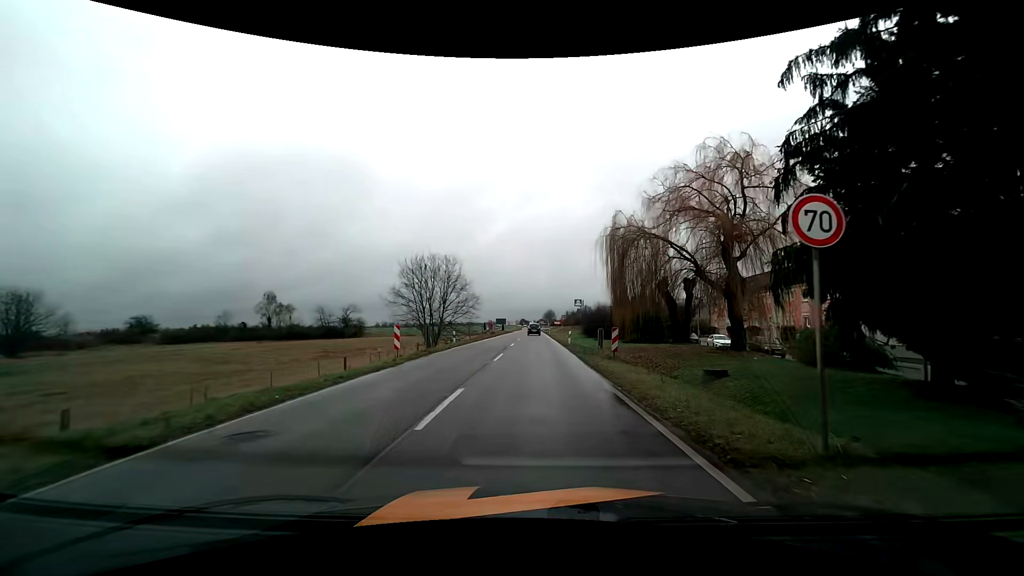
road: tertiary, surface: asphalt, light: Day
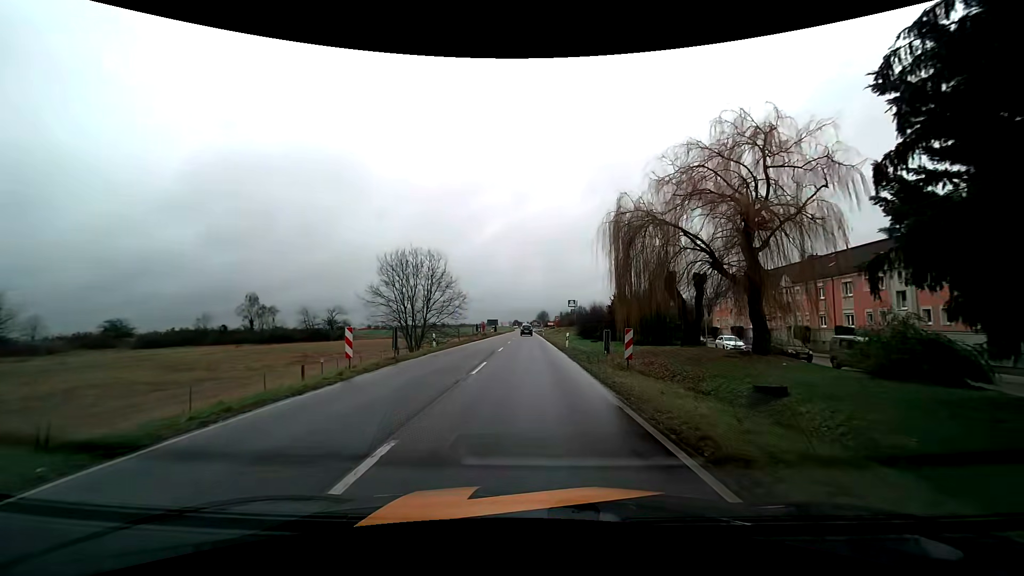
(+0.2, +4.8) m; +2°
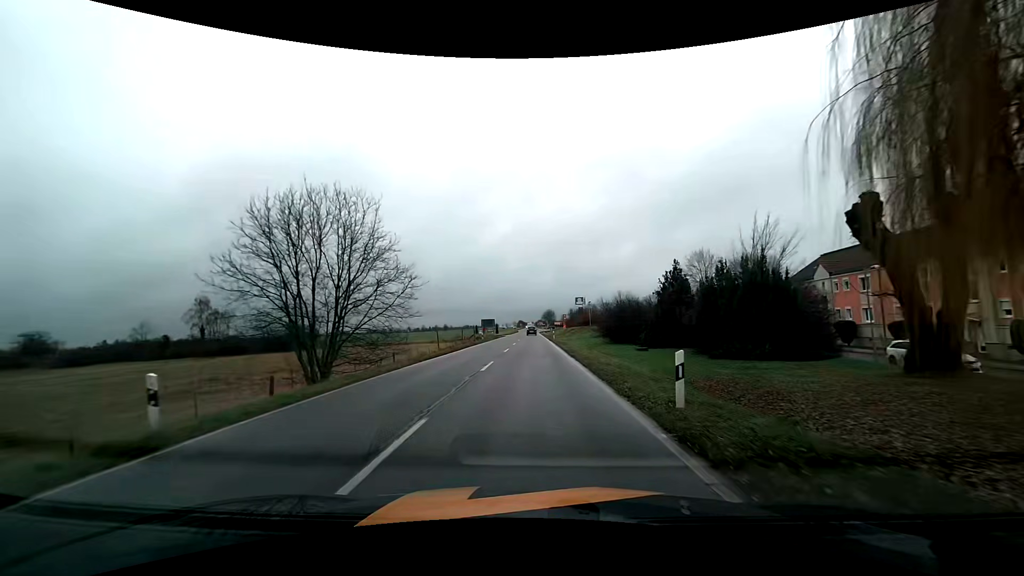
(-0.1, +23.2) m; -1°
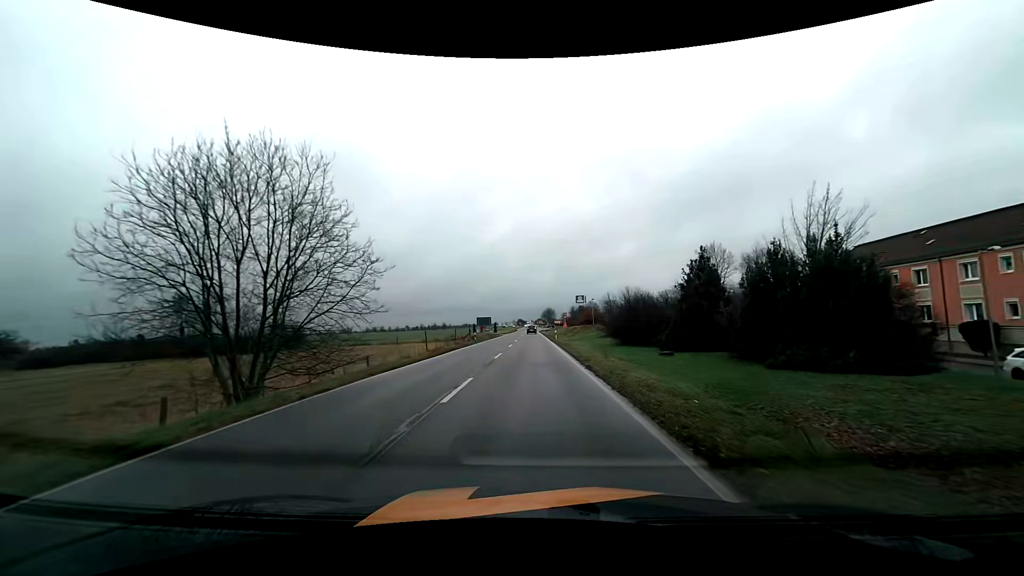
(0.0, +6.6) m; 0°
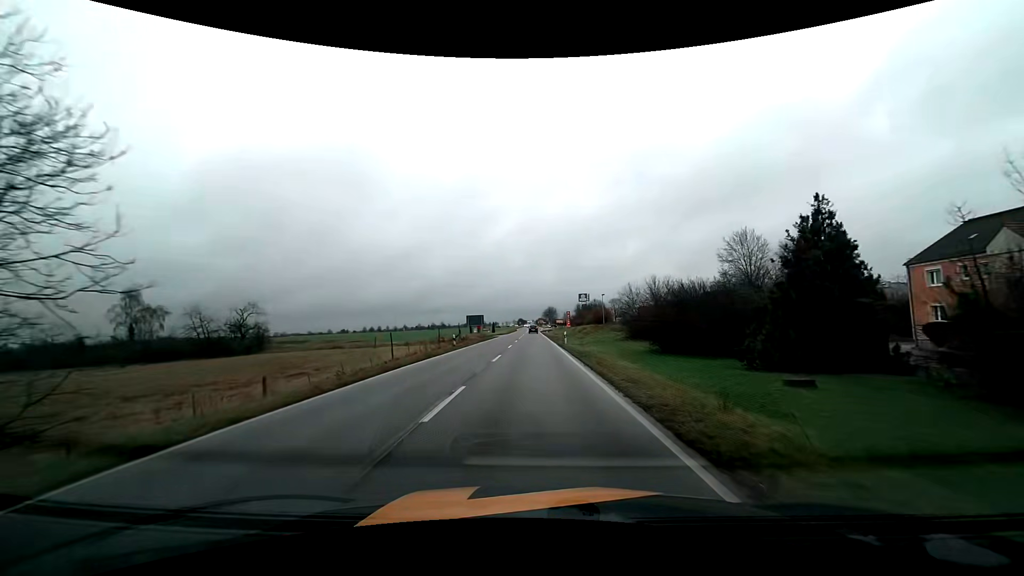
(0.0, +14.0) m; 0°
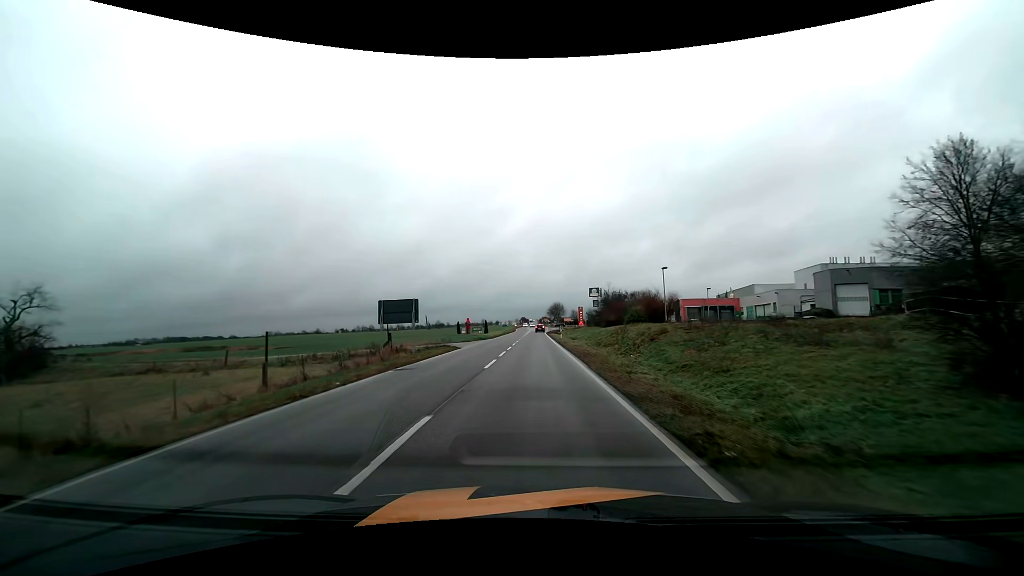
(0.0, +40.5) m; 0°
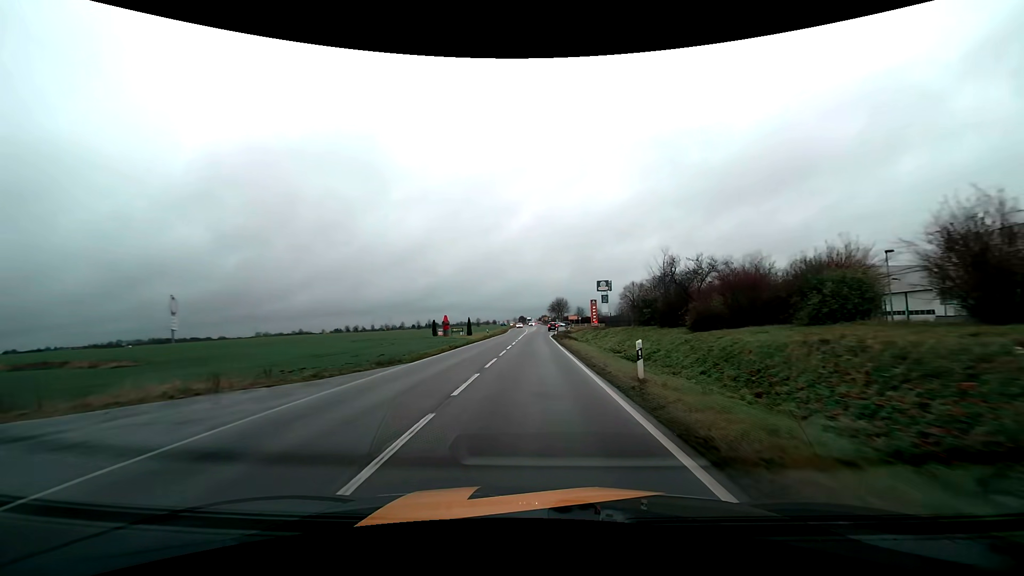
(+0.2, +36.7) m; 0°
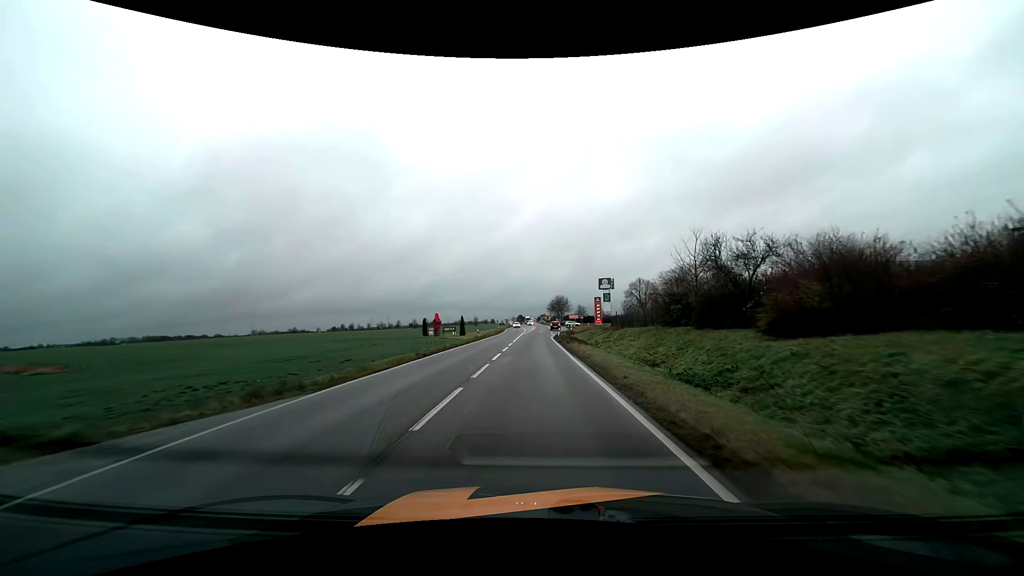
(0.0, +9.2) m; 0°
(0, +10) (0, +20) (0, +30) (0, +40) (0, +50) (+1, +60) (+1, +70) (+1, +80) (+1, +90) (+2, +100) m
